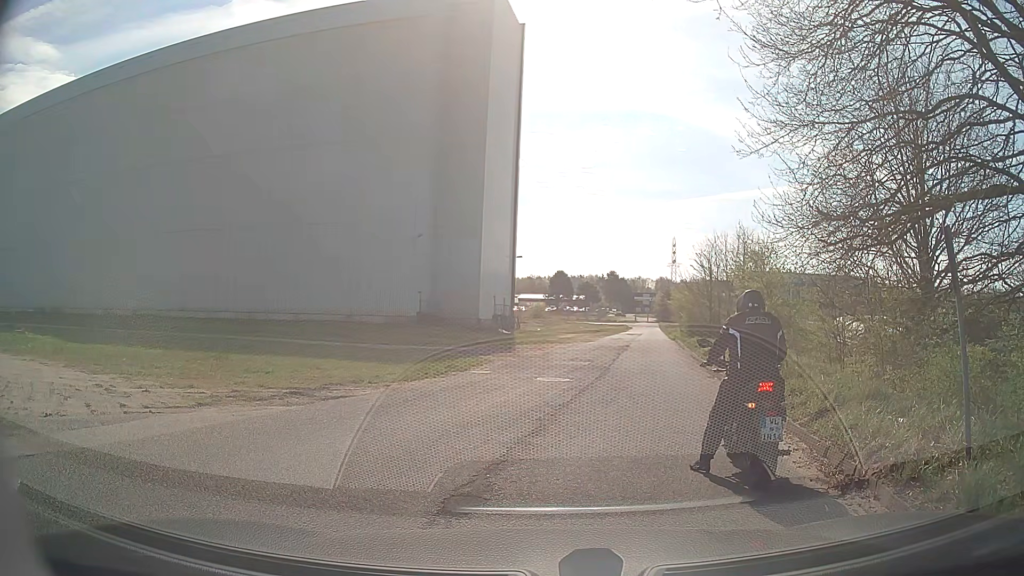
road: service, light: Day
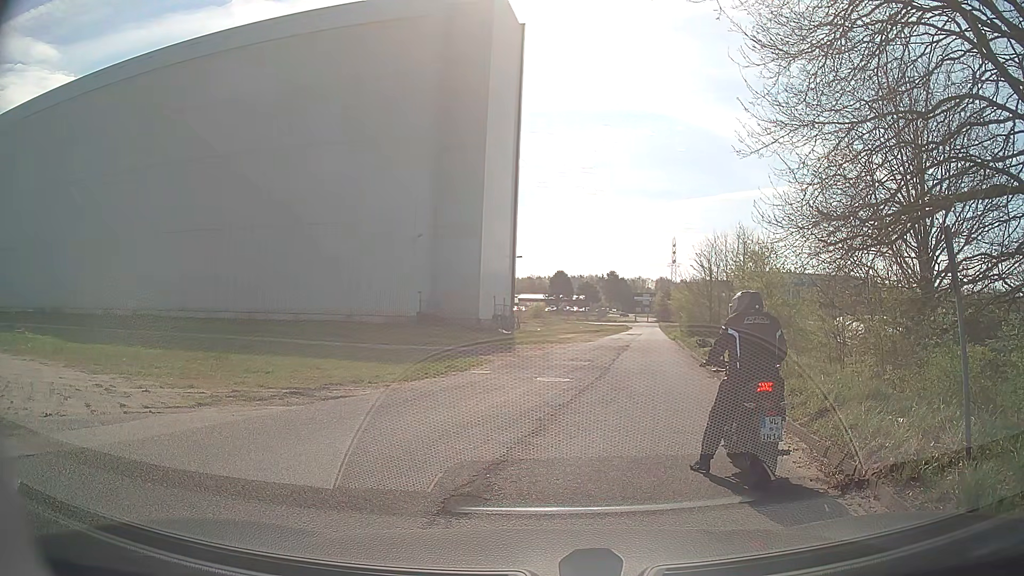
(0.0, 0.0) m; 0°
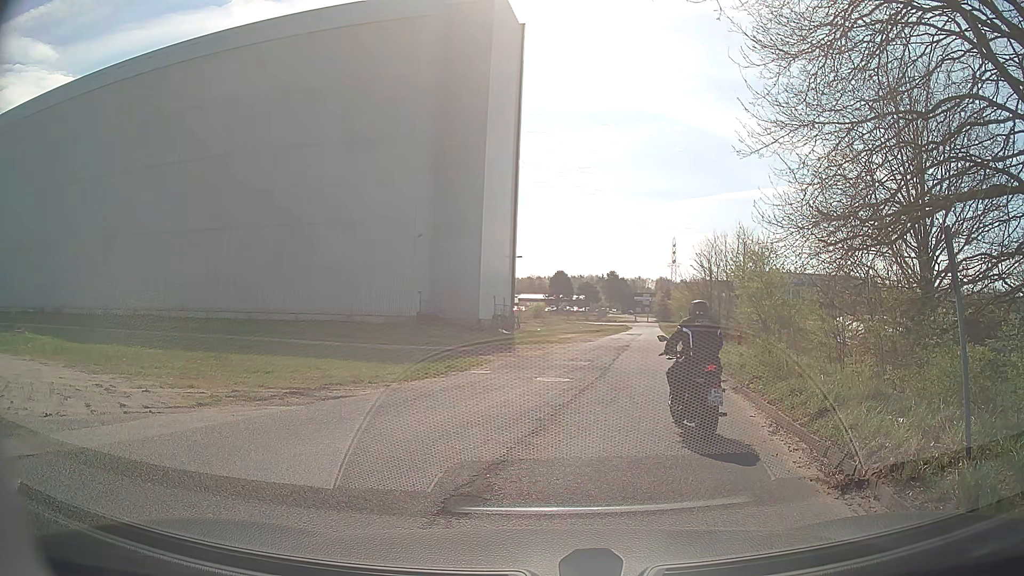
(0.0, 0.0) m; 0°
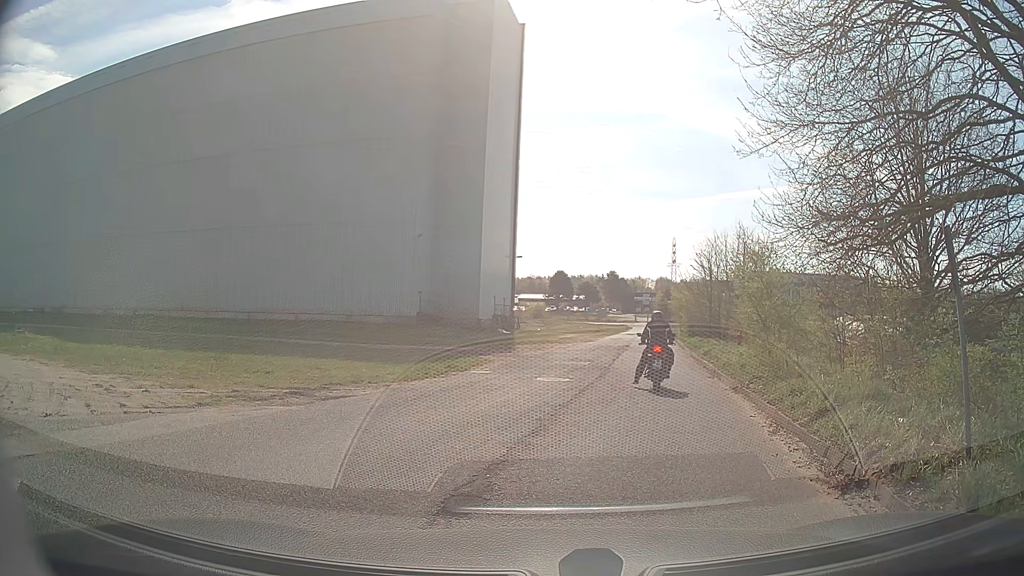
(0.0, 0.0) m; 0°
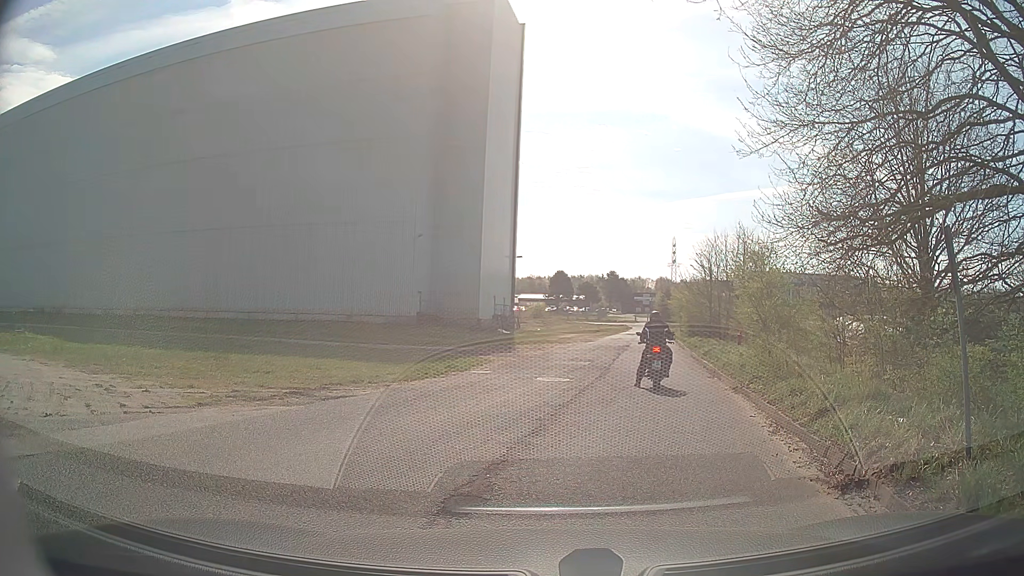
(0.0, 0.0) m; 0°
